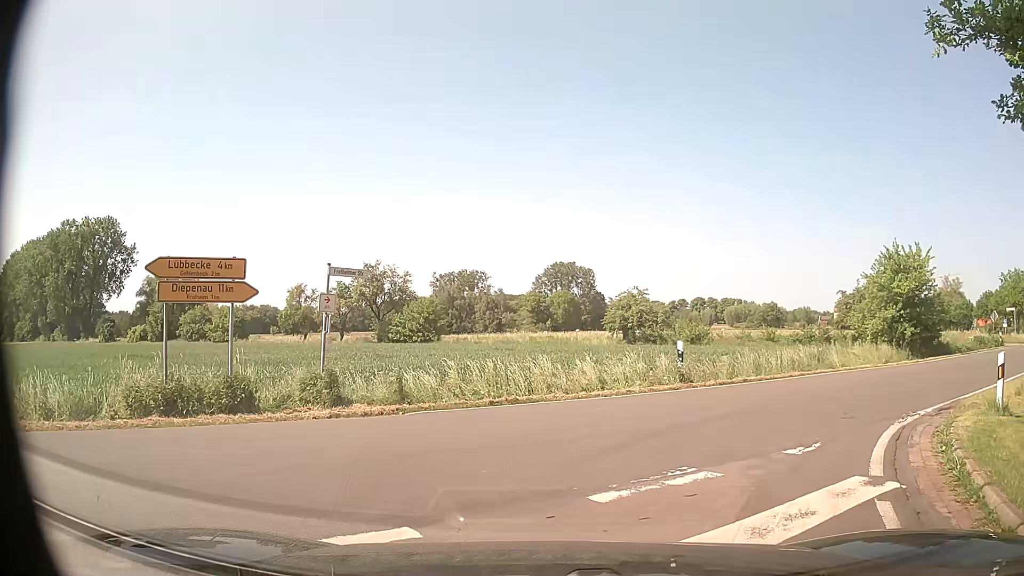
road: tertiary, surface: asphalt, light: Day
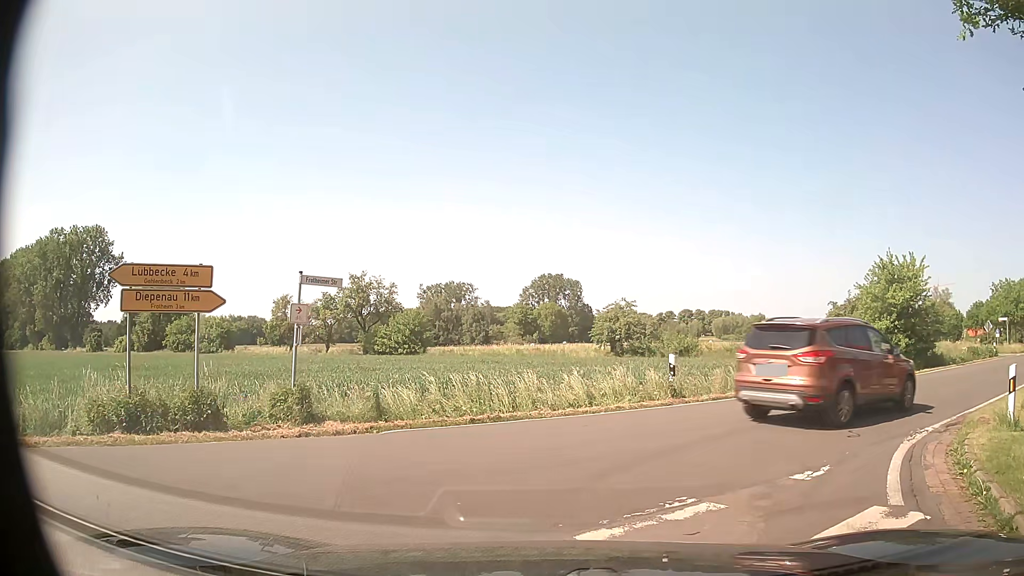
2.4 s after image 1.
(0.0, +0.9) m; +3°
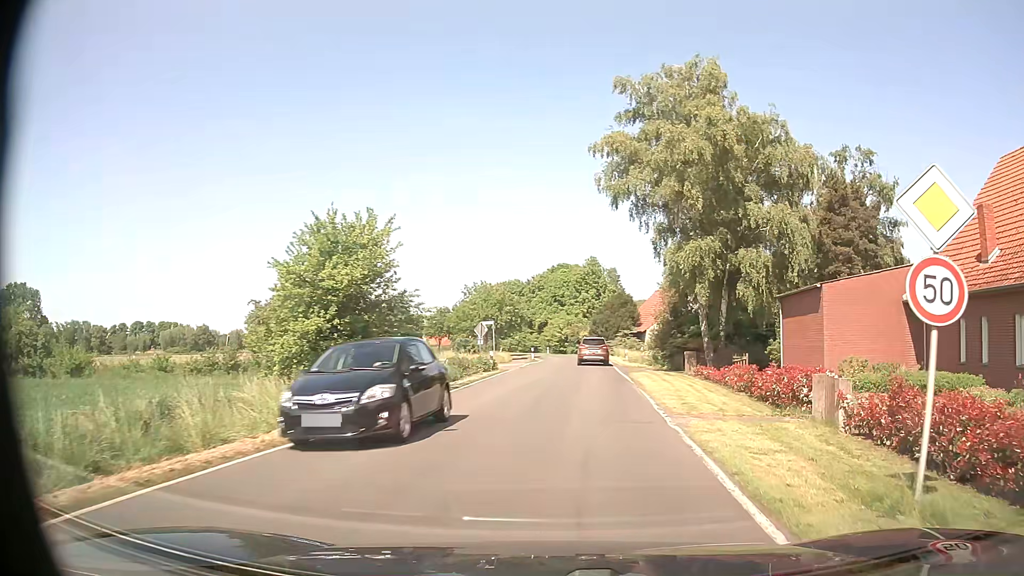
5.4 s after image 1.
(+5.7, +13.6) m; +46°
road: secondary
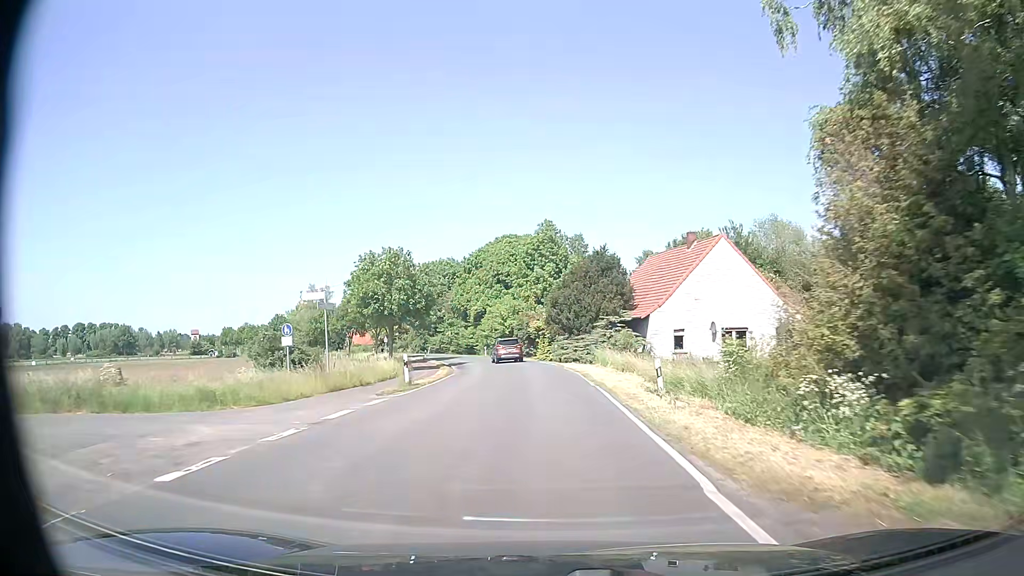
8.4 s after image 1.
(+1.2, +35.2) m; +2°
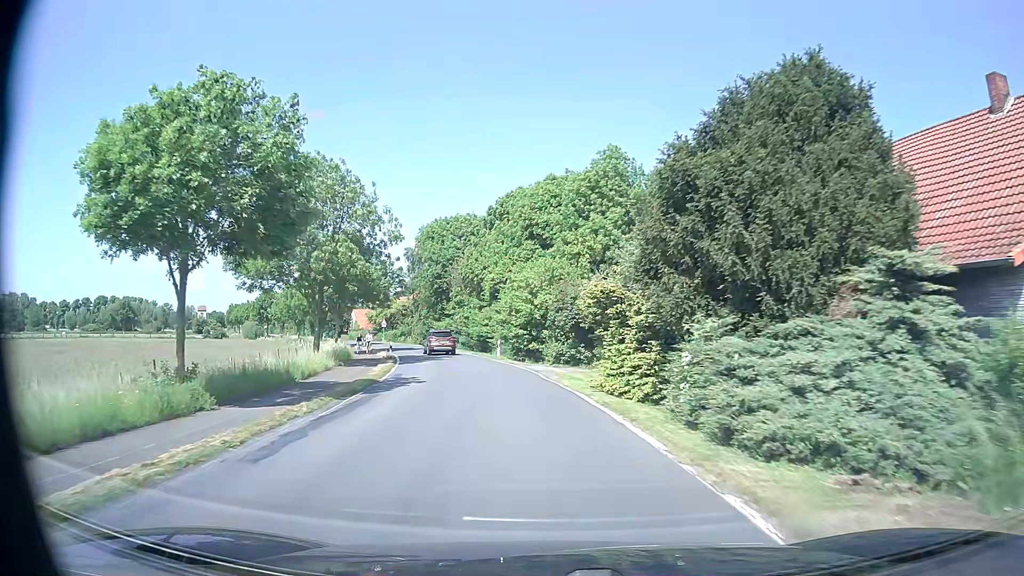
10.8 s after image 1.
(-0.6, +32.4) m; -4°
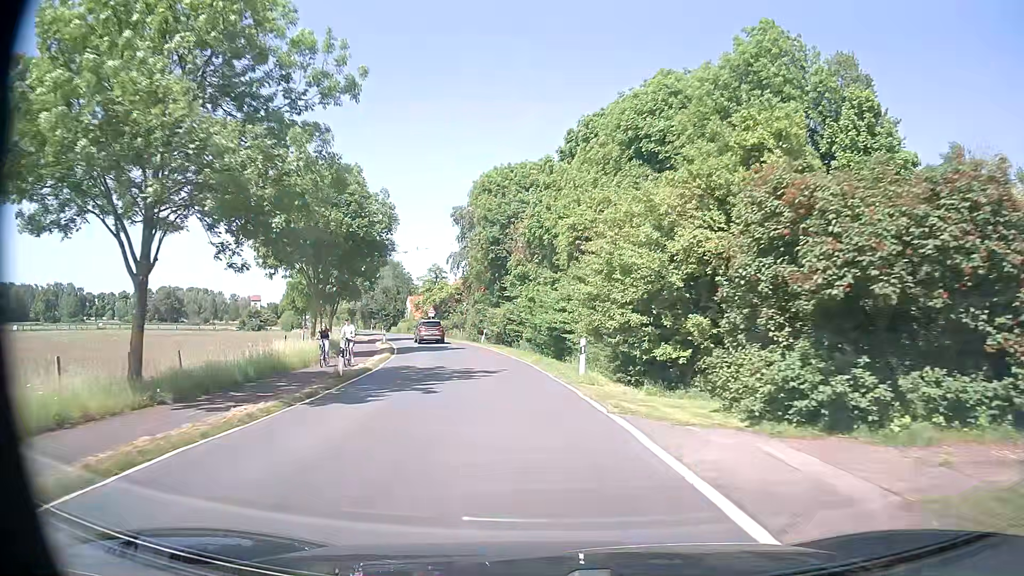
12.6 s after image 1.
(-1.4, +23.0) m; -7°
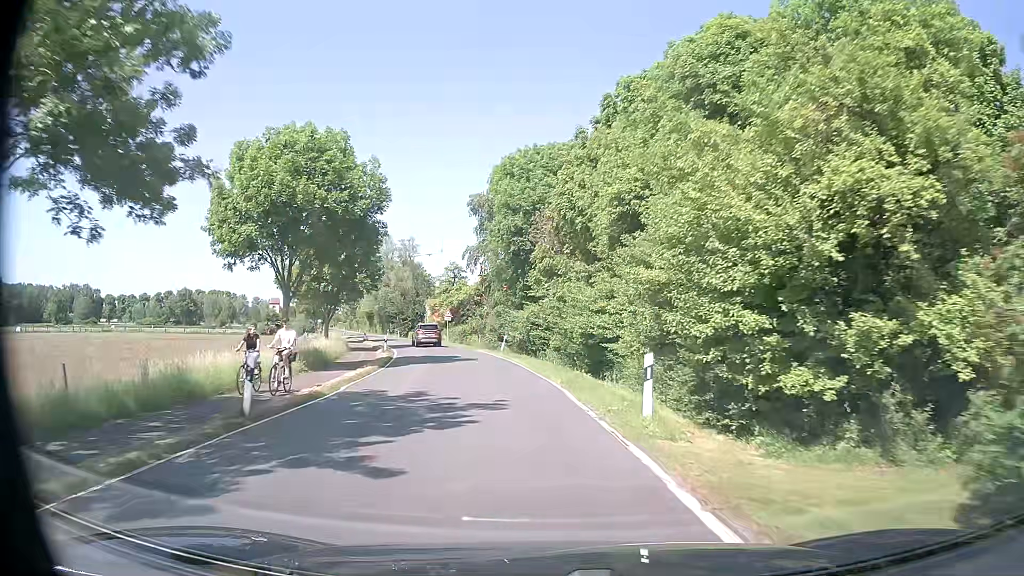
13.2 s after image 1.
(-0.2, +7.6) m; -2°
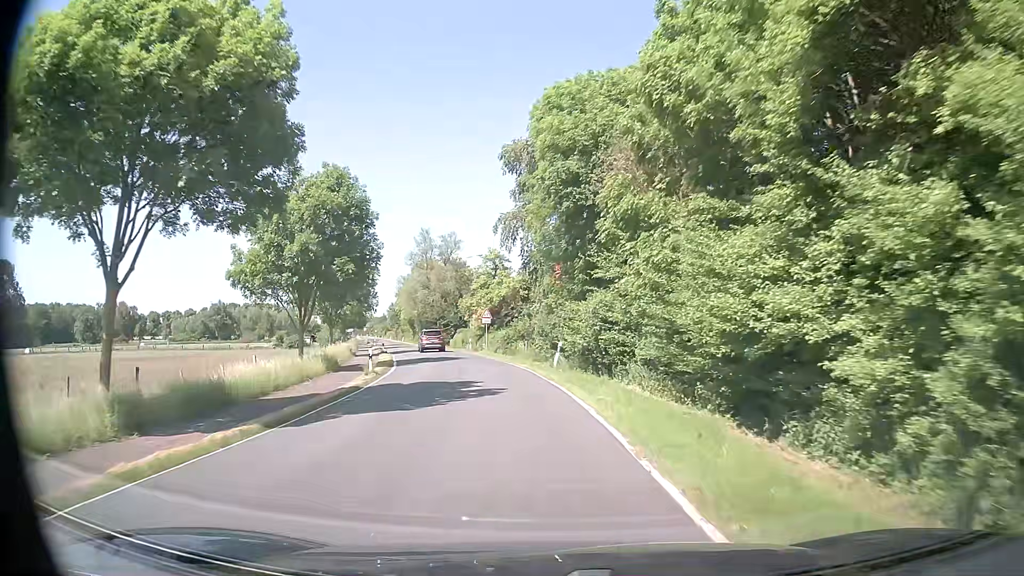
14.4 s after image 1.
(-0.6, +15.1) m; -6°
(0, +10) (-1, +20) (-3, +30) (-4, +40) (-7, +49) (-10, +59) (-12, +69) (-15, +78) (-17, +88) (-20, +98) m
